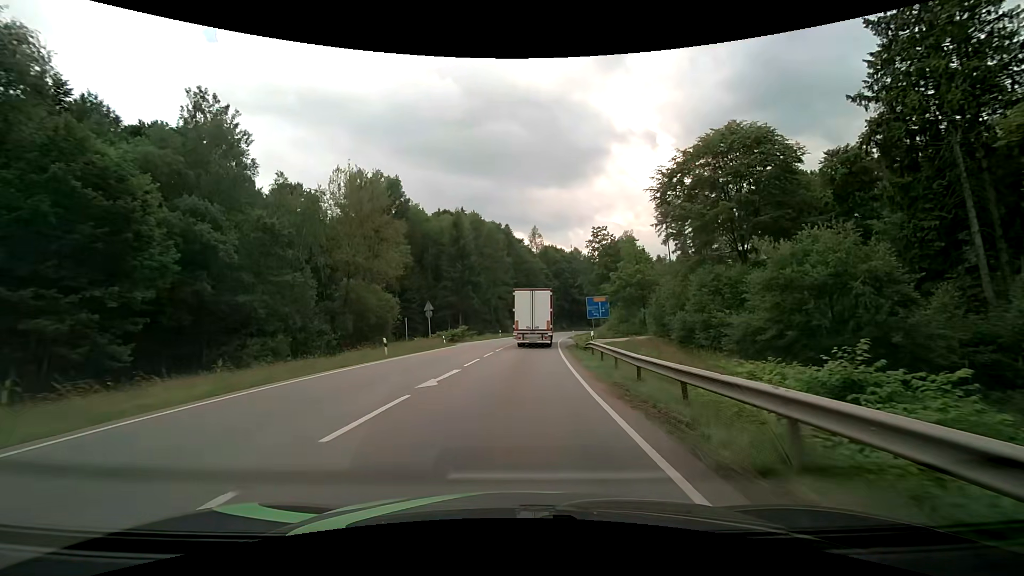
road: secondary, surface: asphalt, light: Day
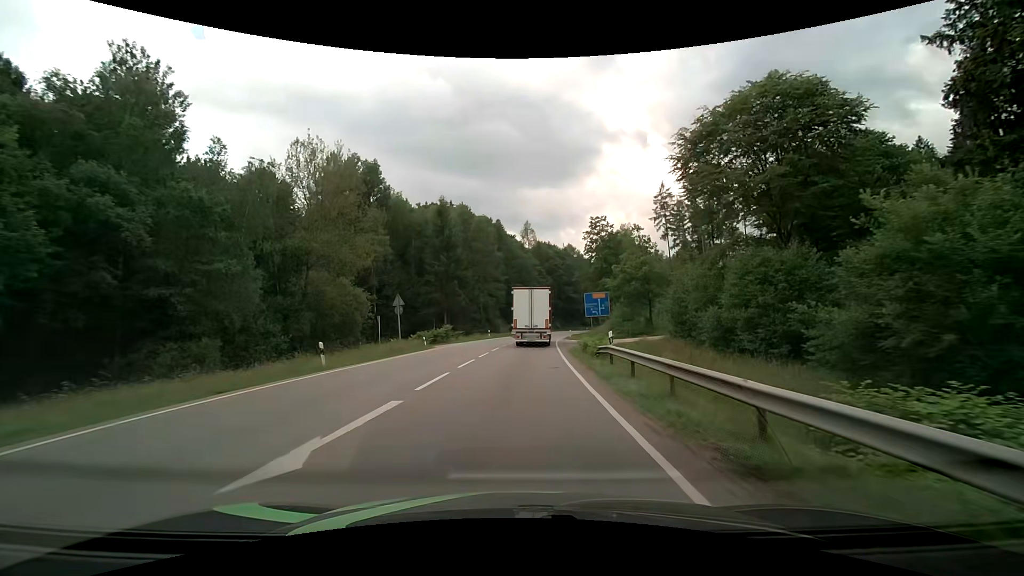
(+0.1, +7.3) m; +1°
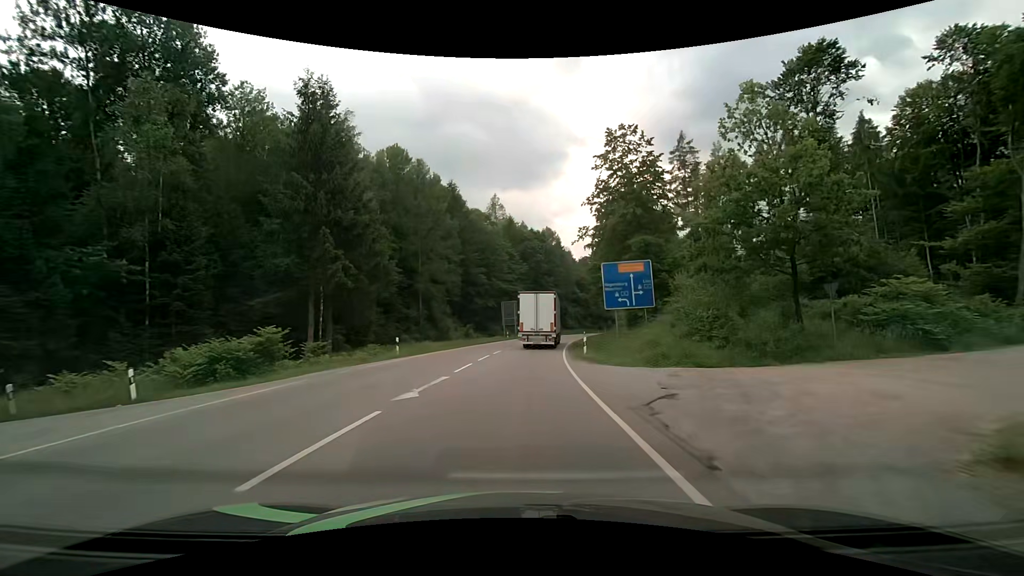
(+1.2, +36.4) m; +3°
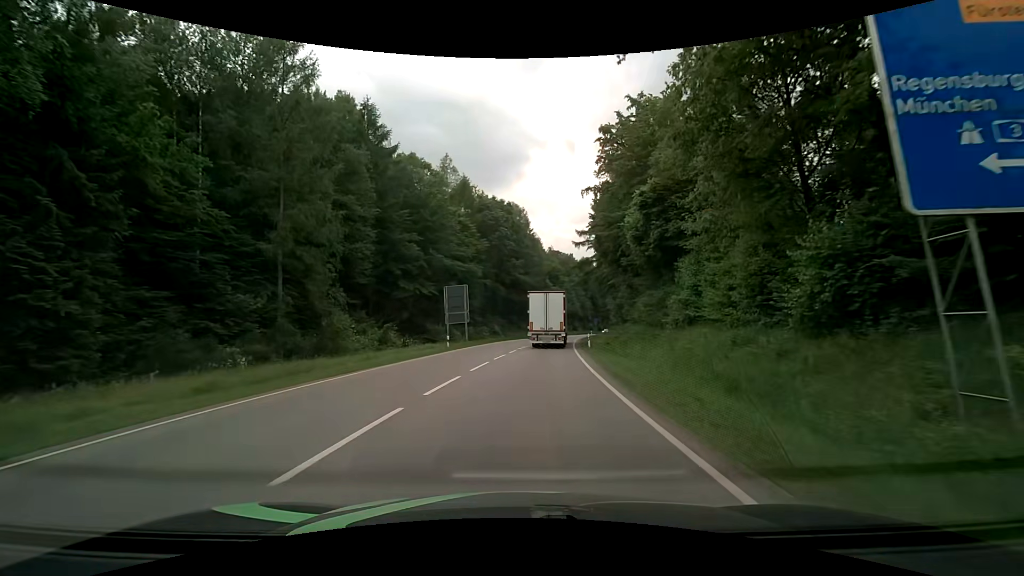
(+0.8, +30.0) m; +4°
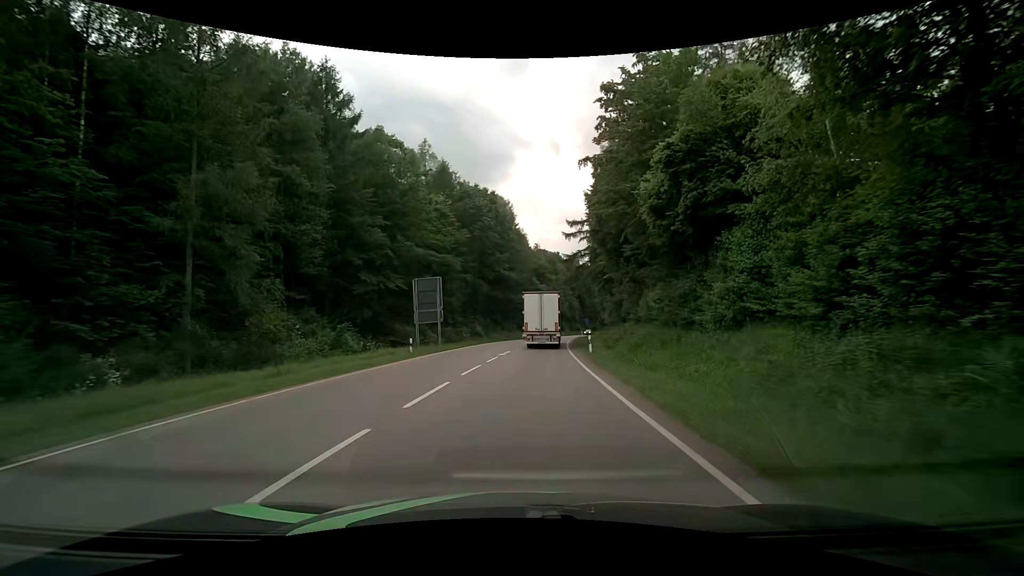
(+0.1, +7.6) m; +1°
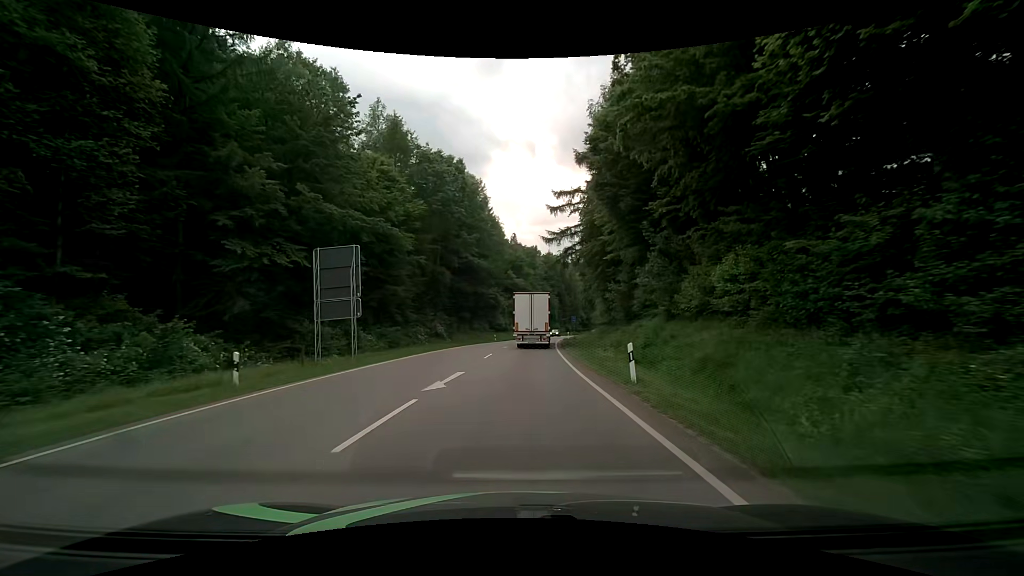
(+0.6, +15.3) m; +4°
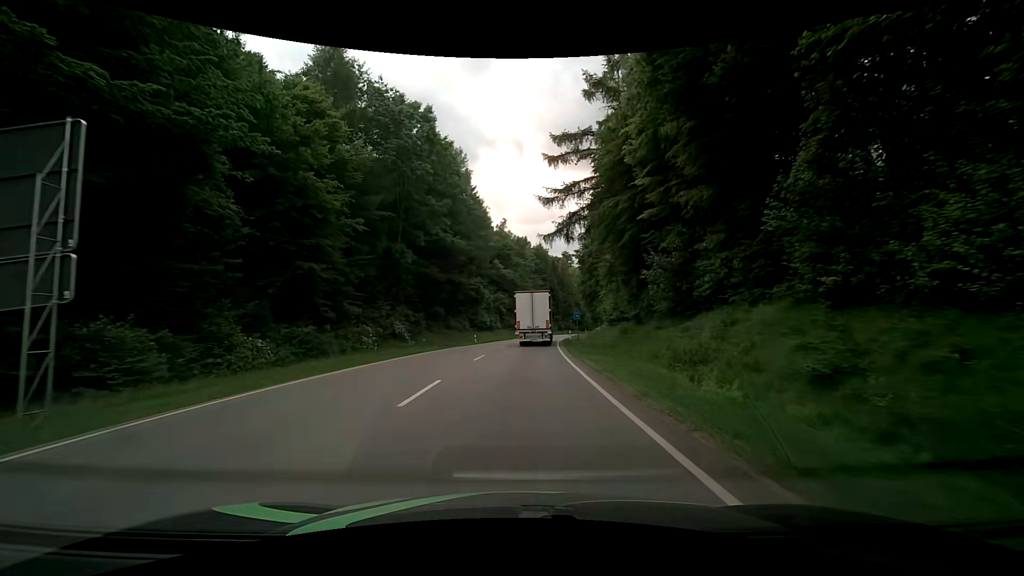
(+0.1, +15.3) m; +1°
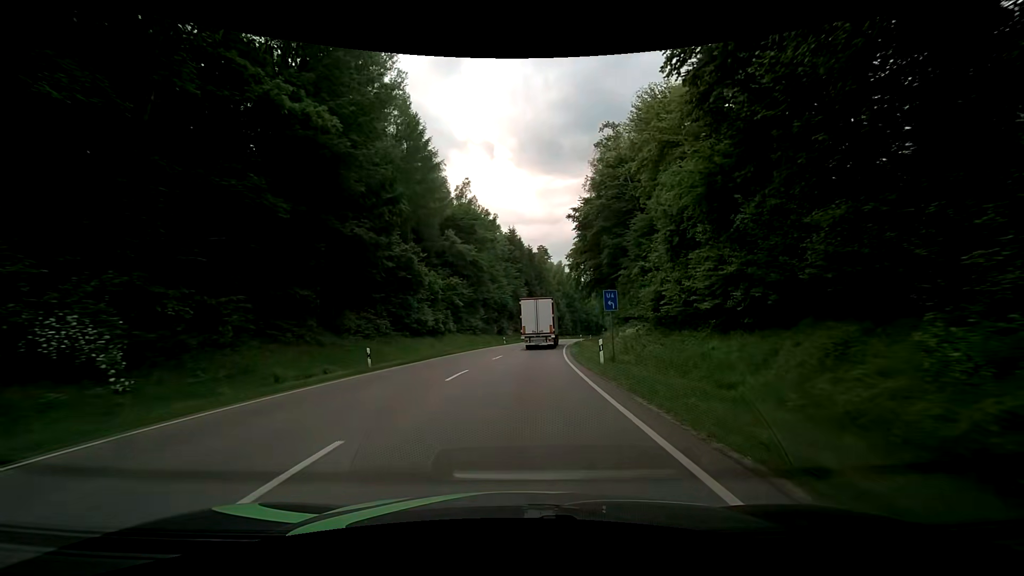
(+0.8, +30.8) m; +3°
(0, +10) (+1, +20) (+1, +30) (+2, +40) (+3, +50) (+4, +60) (+6, +70) (+7, +80) (+9, +89) (+11, +99) m
